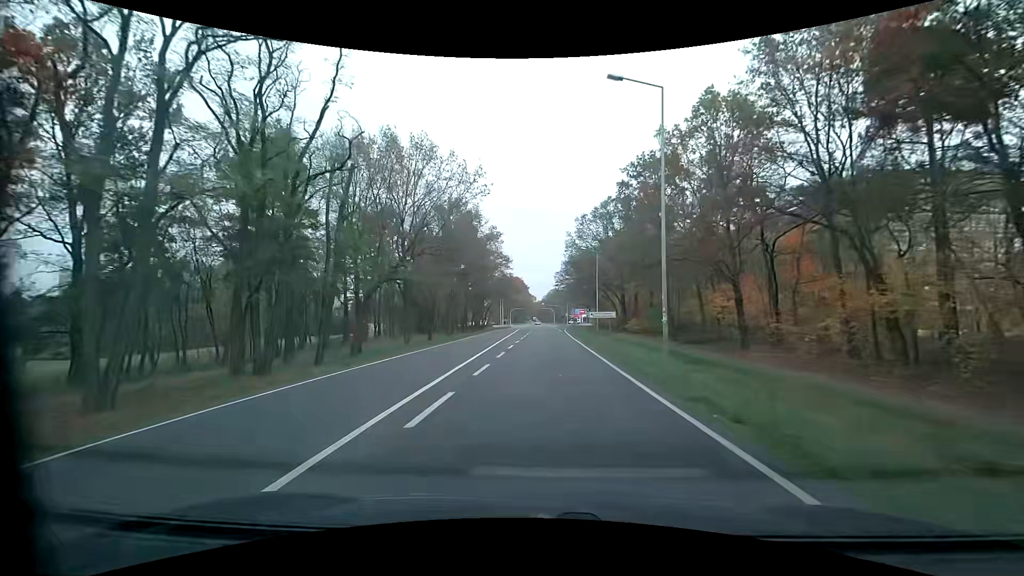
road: primary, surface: asphalt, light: Day
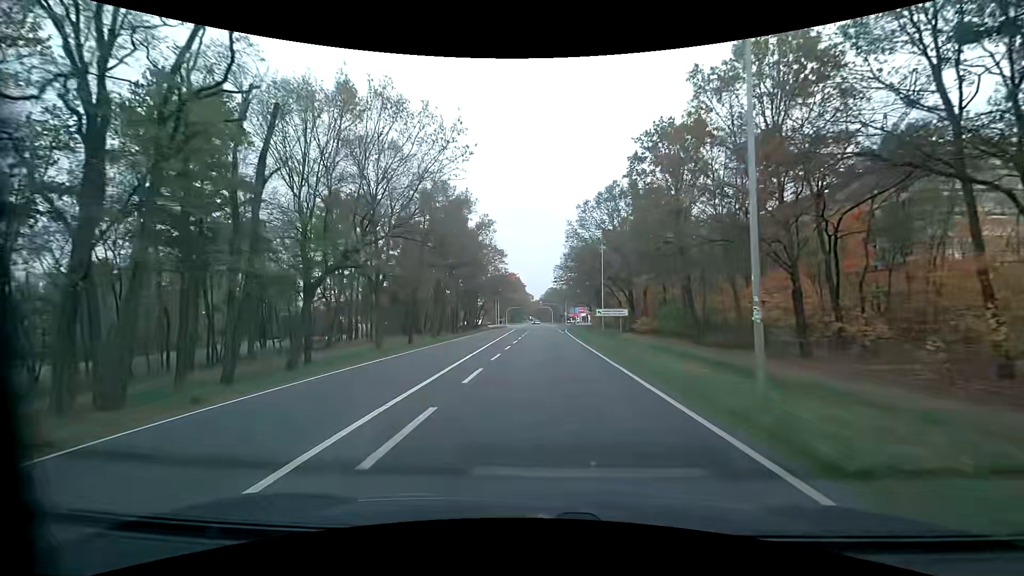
(0.0, +7.7) m; 0°
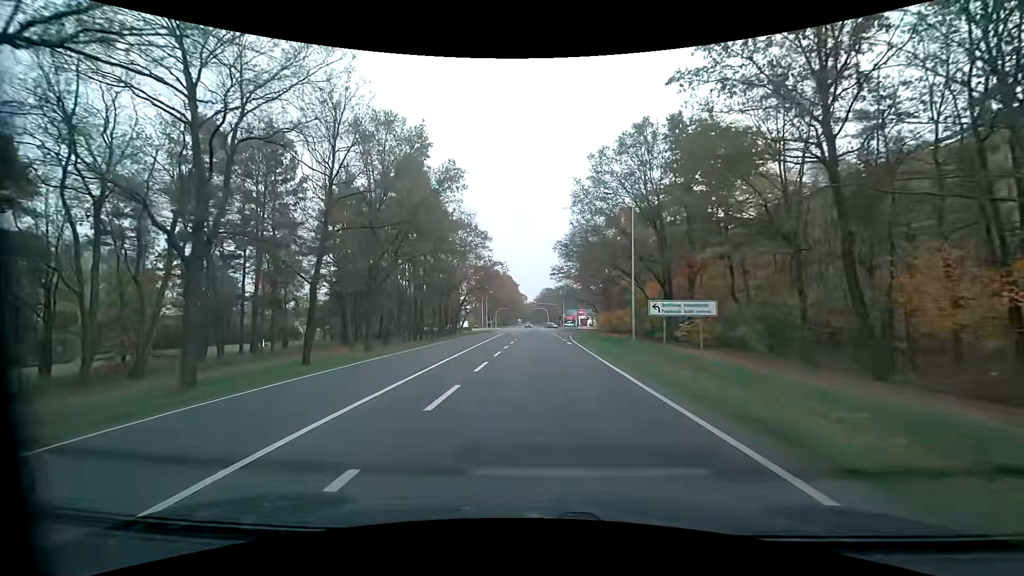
(+0.4, +20.9) m; +1°
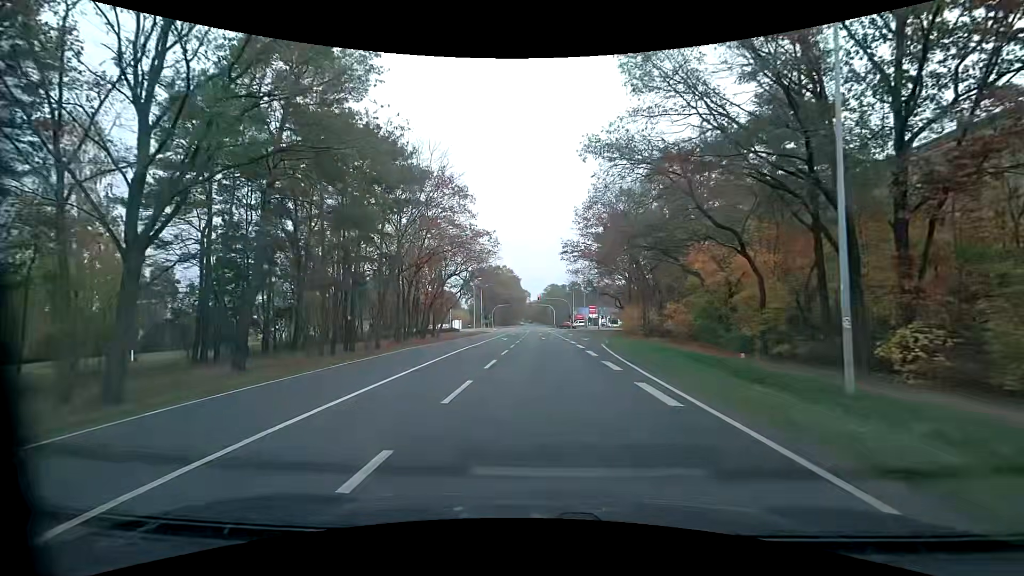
(0.0, +23.3) m; 0°
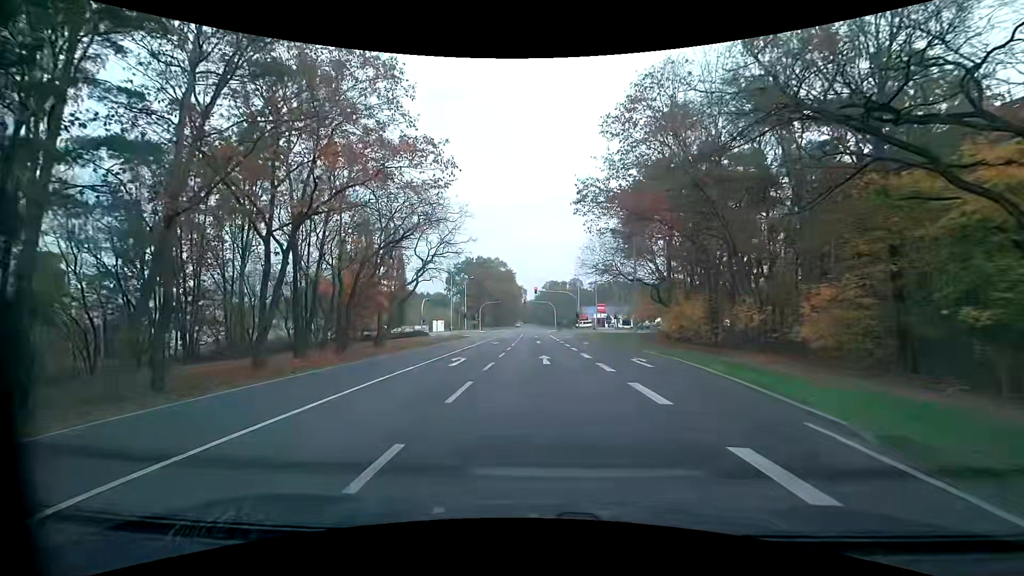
(+0.1, +23.5) m; 0°
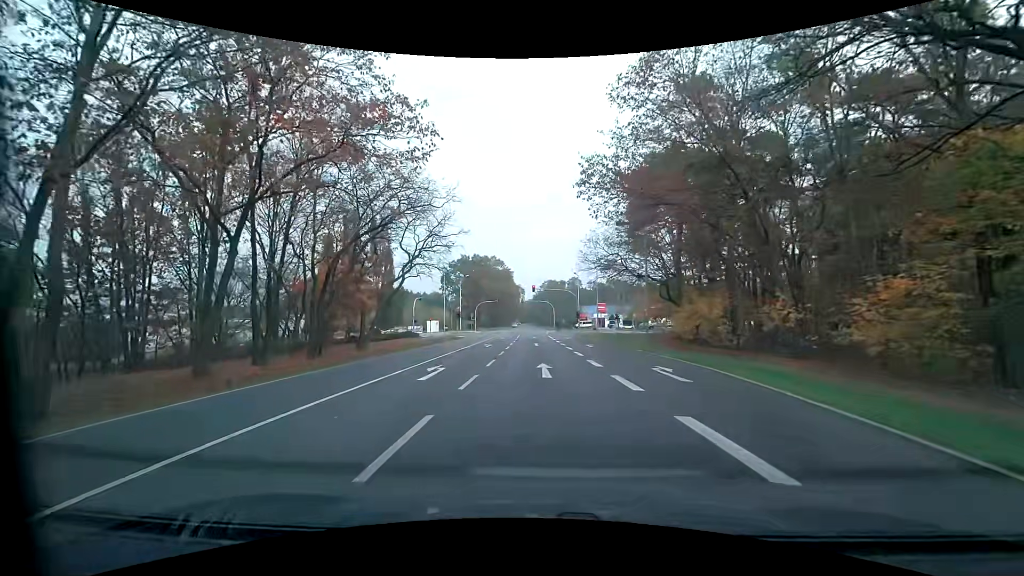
(0.0, +4.1) m; 0°
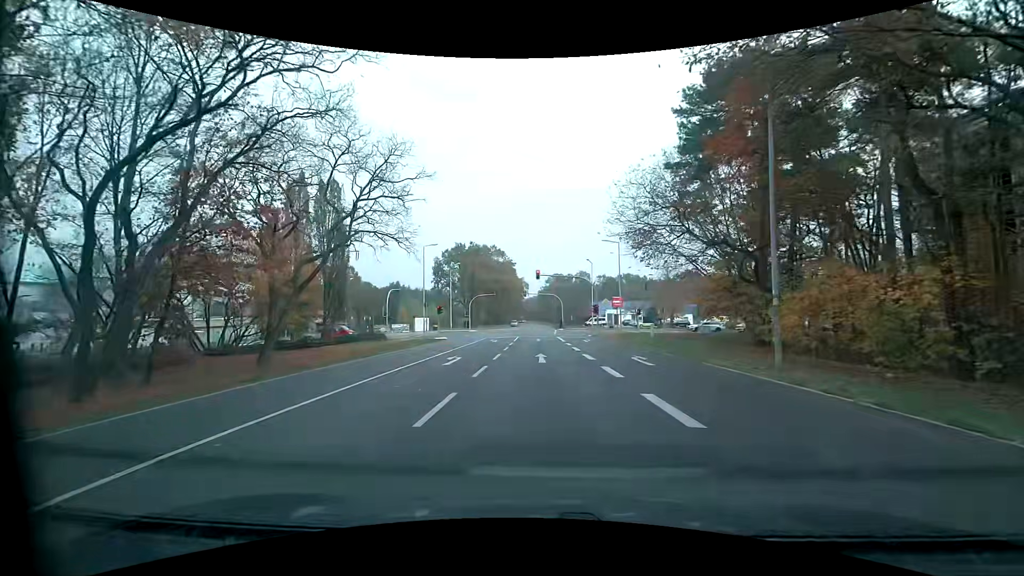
(+0.1, +15.9) m; +1°
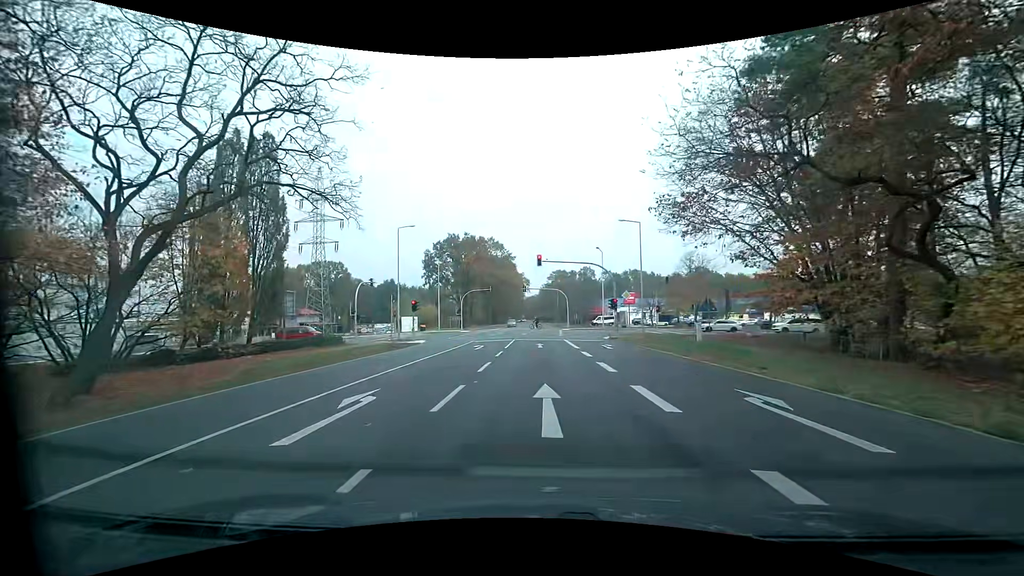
(-0.1, +10.9) m; -1°
(0, +10) (0, +20) (0, +30) (0, +40) (0, +50) (0, +60) (+1, +70) (+1, +80) (+1, +90) (+1, +100) m
